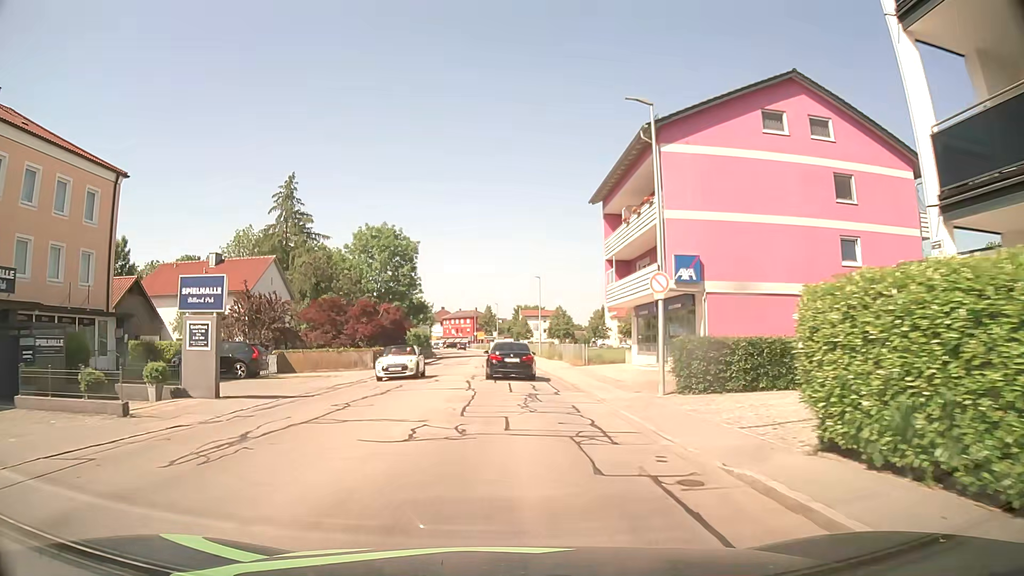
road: unclassified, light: Day
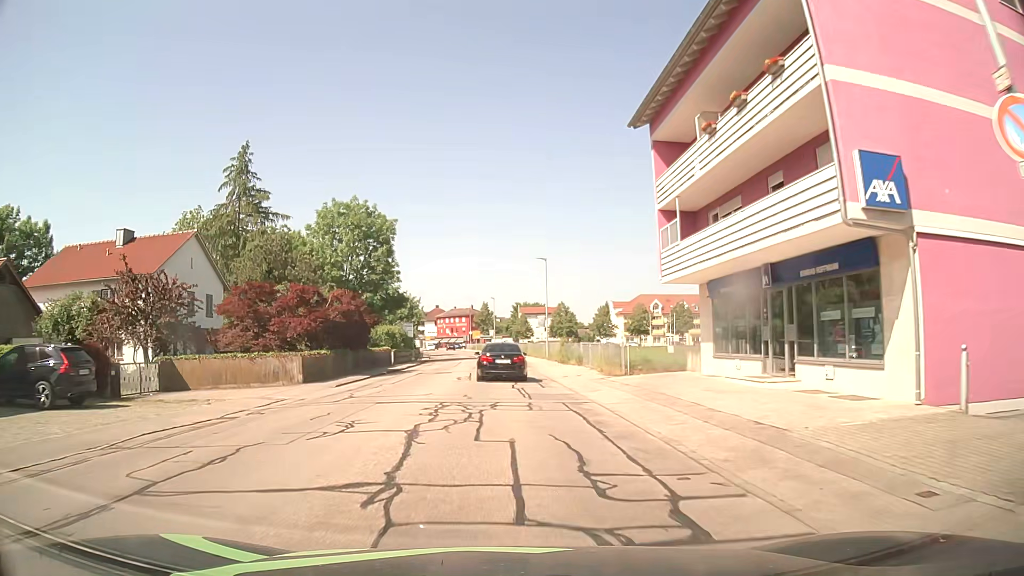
(+0.2, +14.1) m; +1°
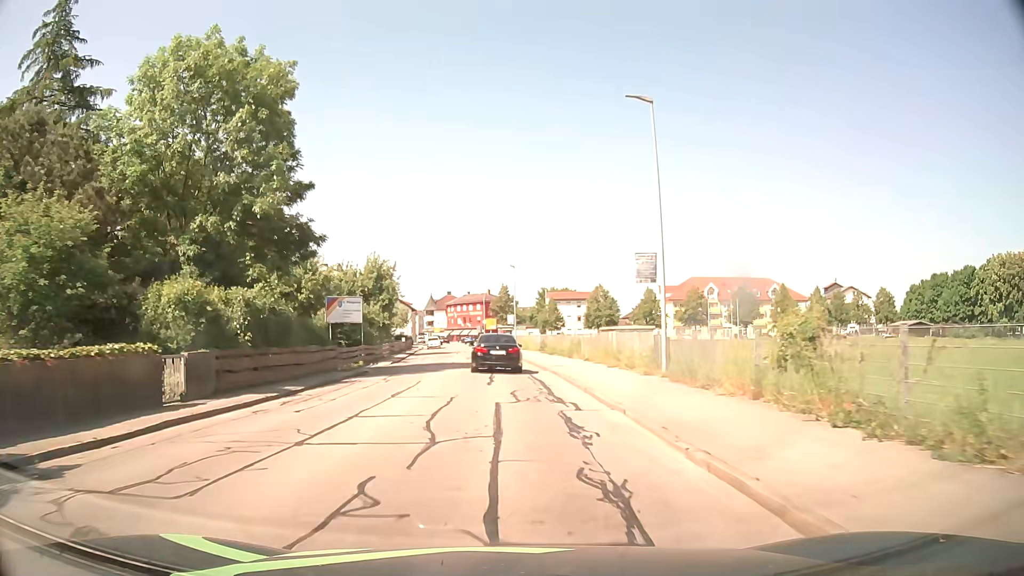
(-0.3, +35.1) m; -1°
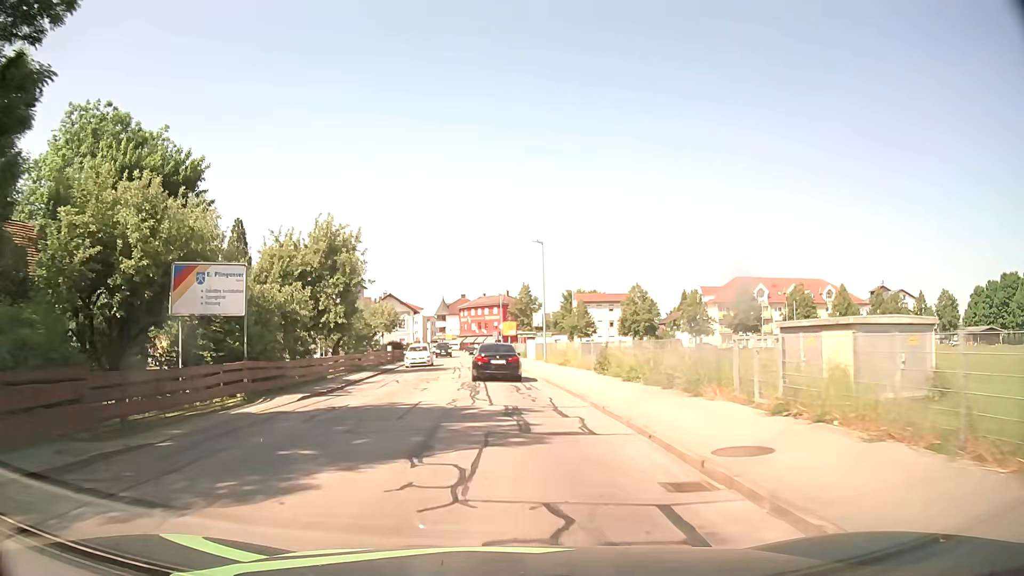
(-0.4, +21.1) m; -2°
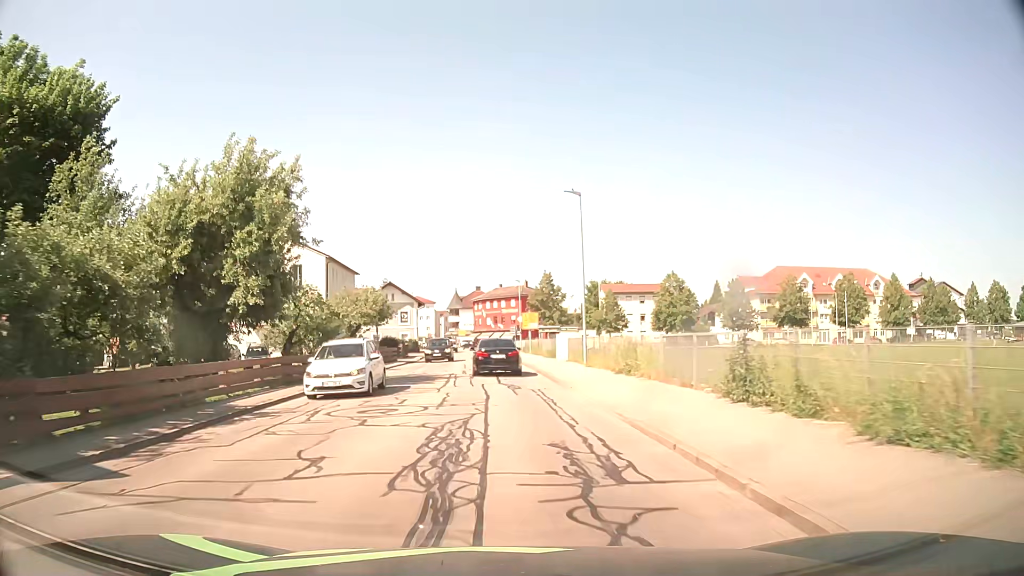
(-0.2, +14.3) m; -2°
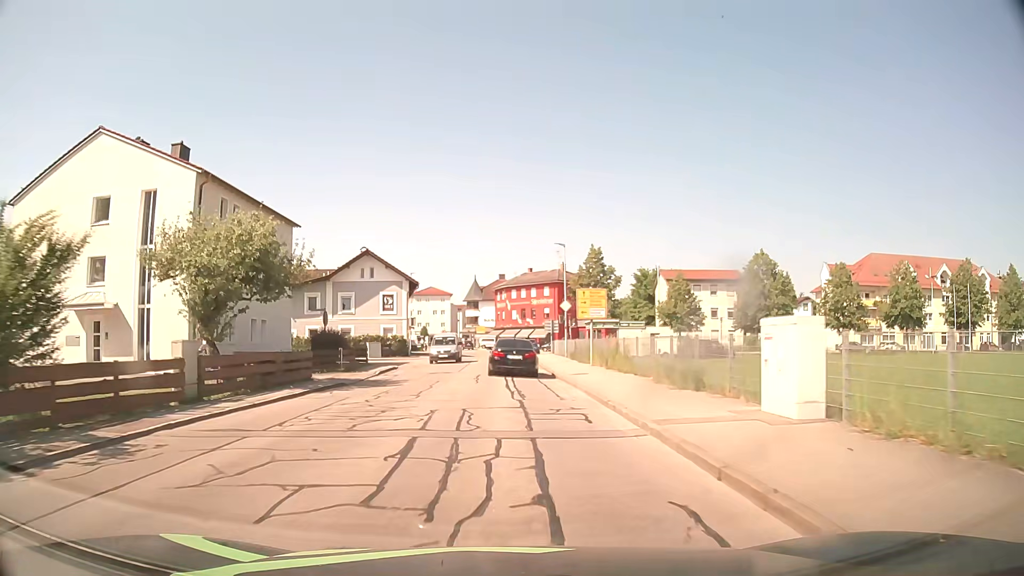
(-0.6, +29.0) m; -2°
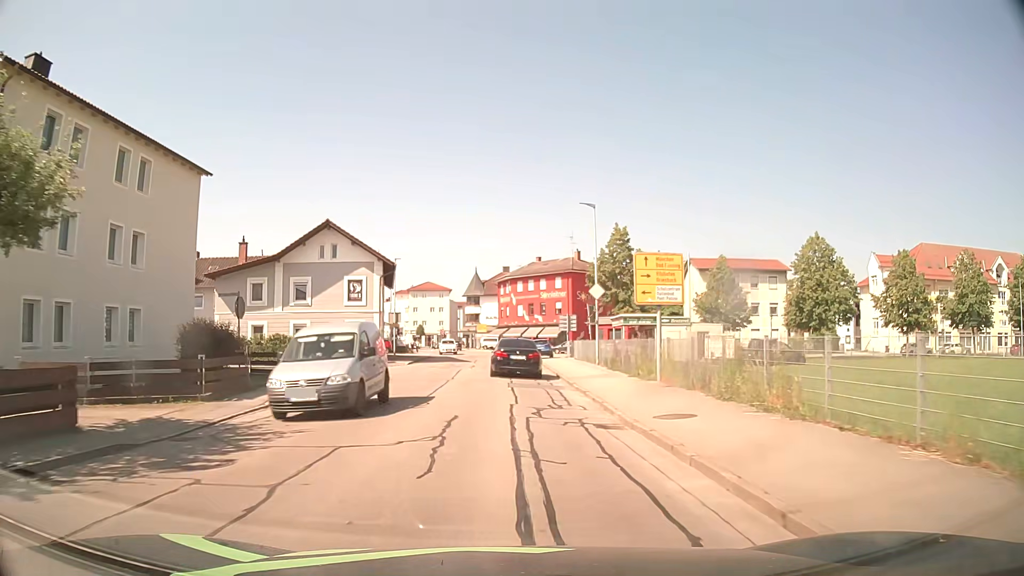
(0.0, +14.4) m; 0°
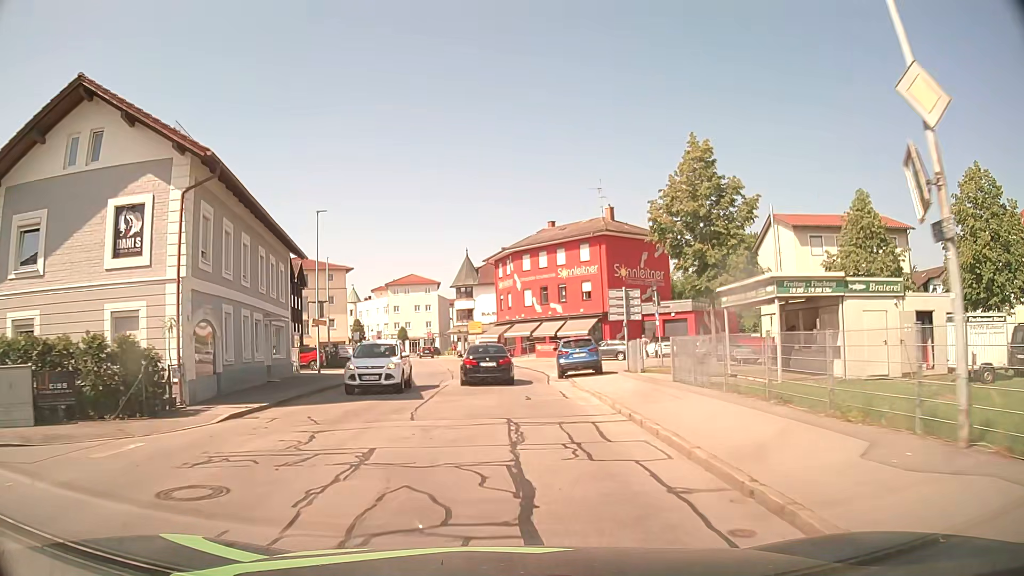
(+0.2, +27.6) m; 0°
(0, +10) (0, +20) (-1, +30) (-2, +40) (-3, +50) (-5, +60) (-7, +69) (-10, +79) (-11, +89) (-12, +99) m
